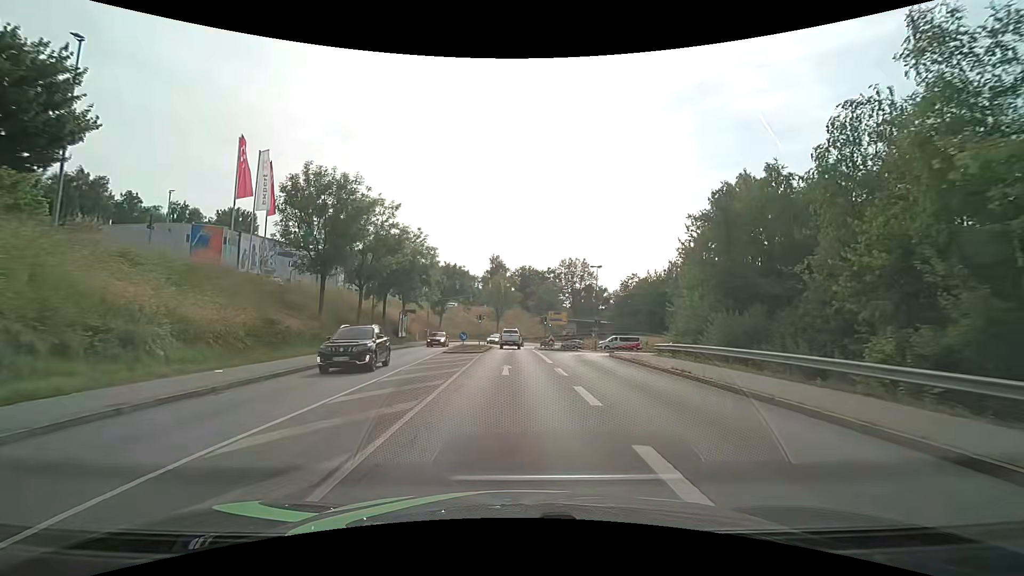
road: tertiary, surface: asphalt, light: Day
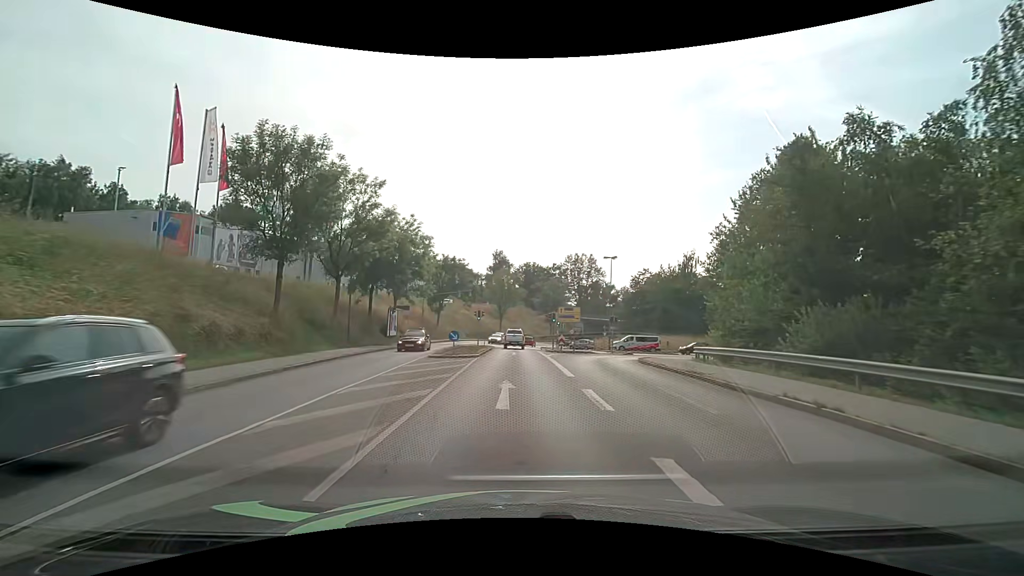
(0.0, +6.6) m; 0°
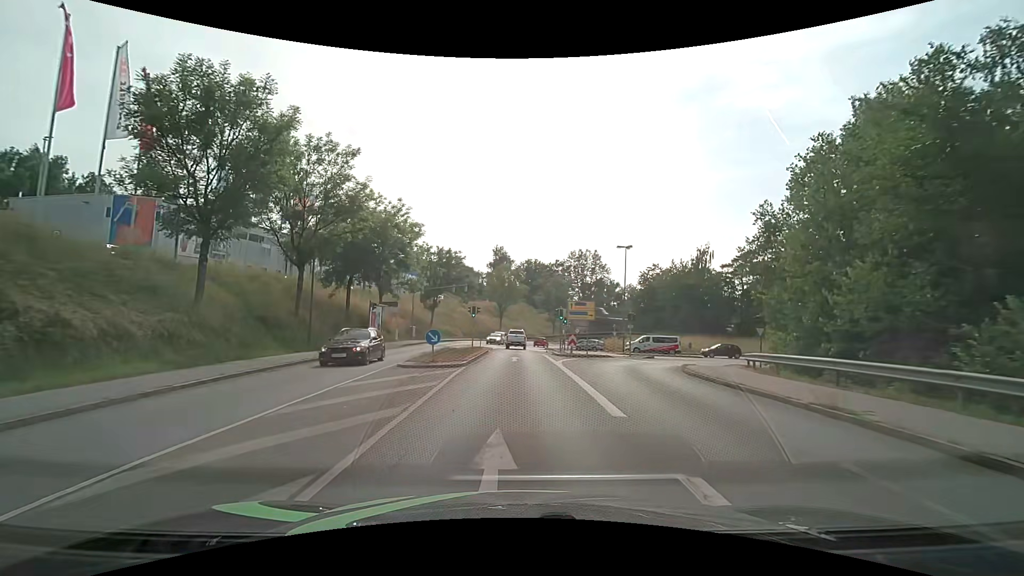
(0.0, +6.6) m; 0°
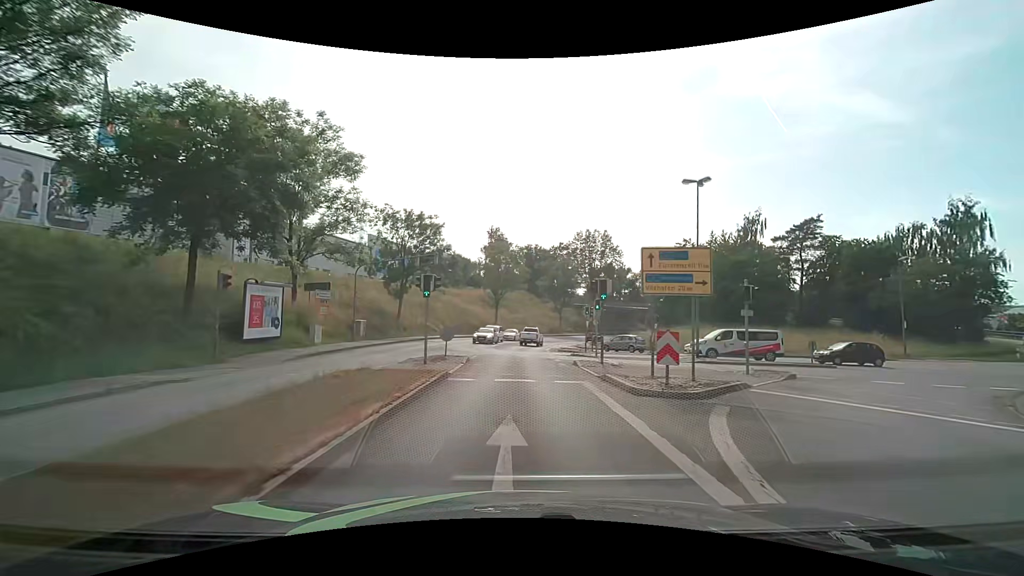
(0.0, +19.5) m; -1°
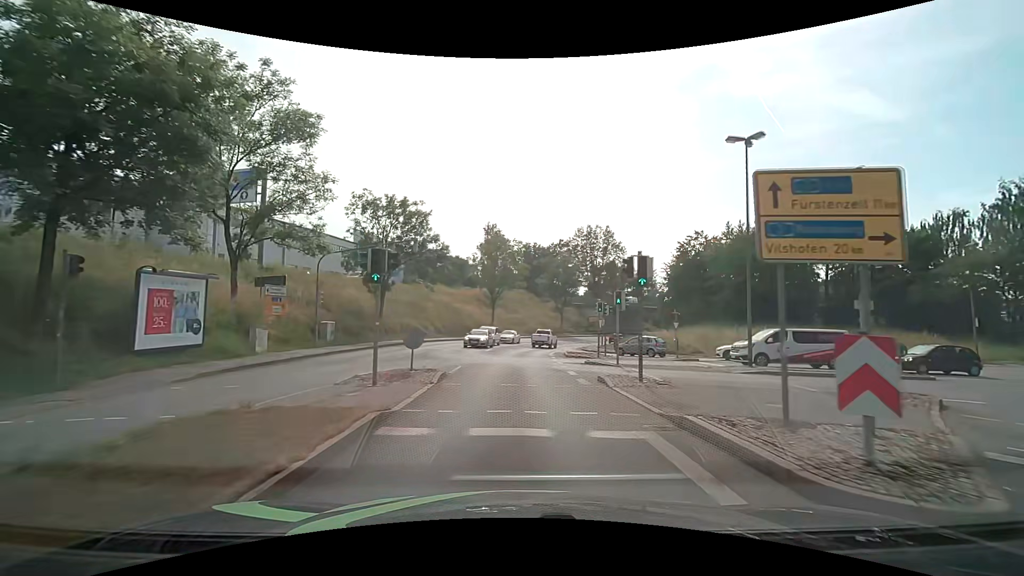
(+0.1, +6.5) m; +1°
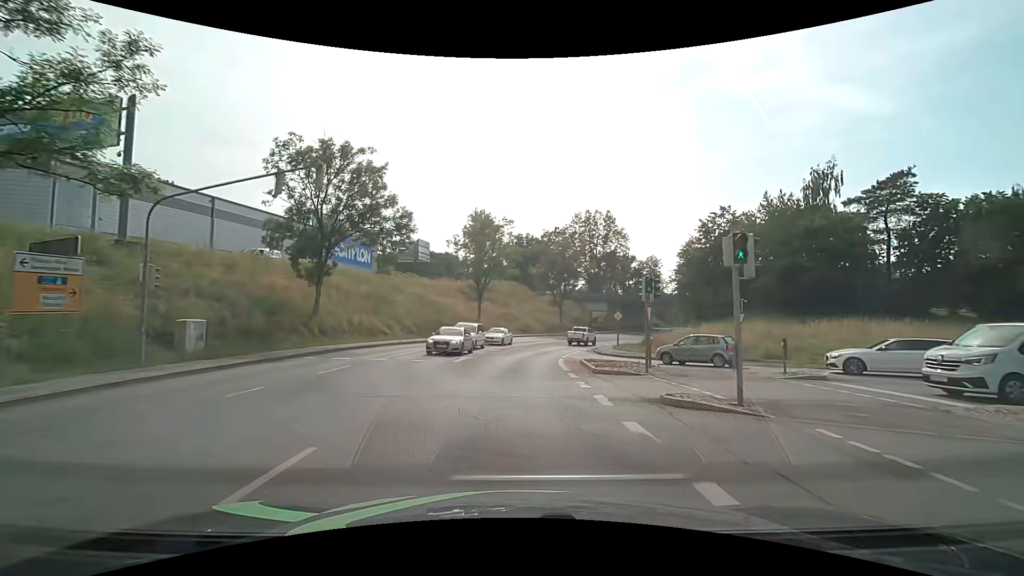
(+0.1, +12.9) m; +1°
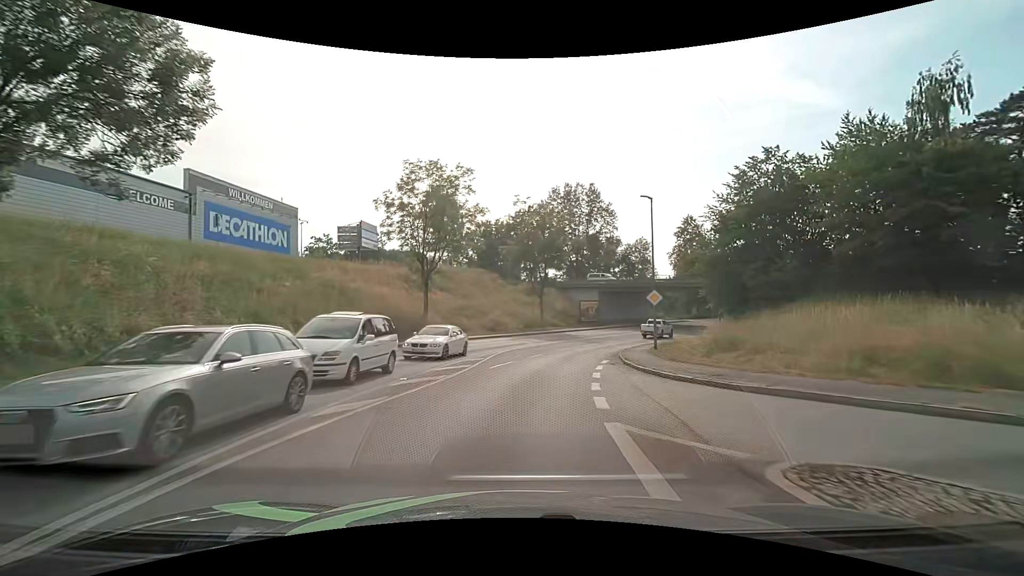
(+0.5, +19.8) m; +3°
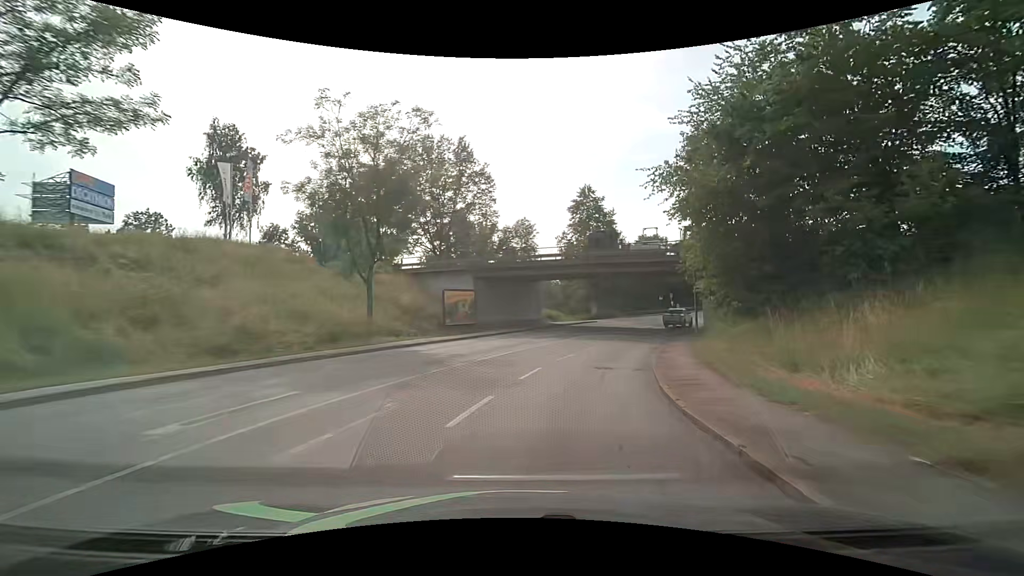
(+3.1, +27.7) m; +15°
(+1, +10) (+3, +20) (+6, +29) (+10, +38) (+14, +47) (+19, +56) (+25, +64) (+32, +71) (+39, +78) (+47, +85) m
